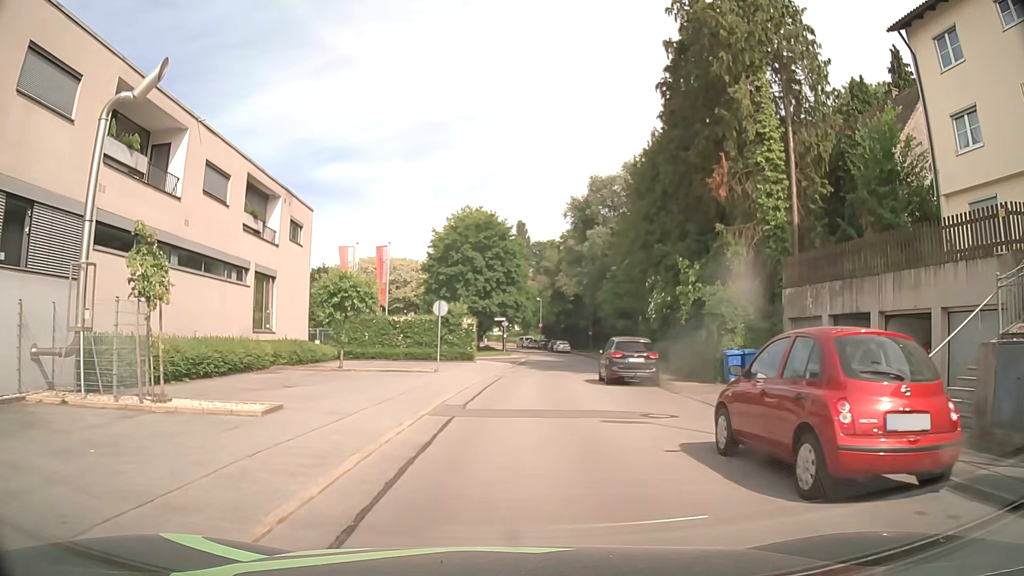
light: Day
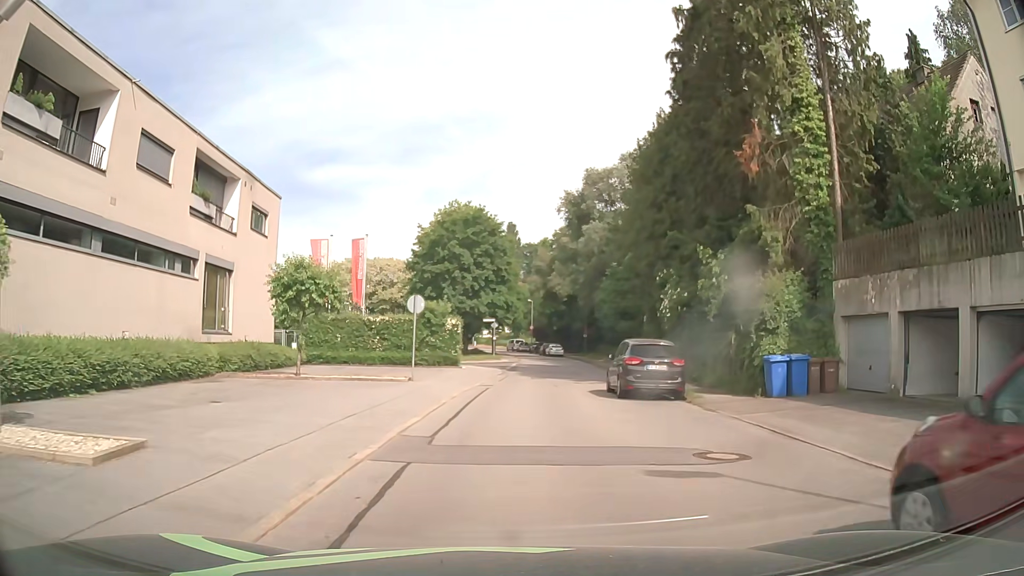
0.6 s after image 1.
(0.0, +4.5) m; +1°
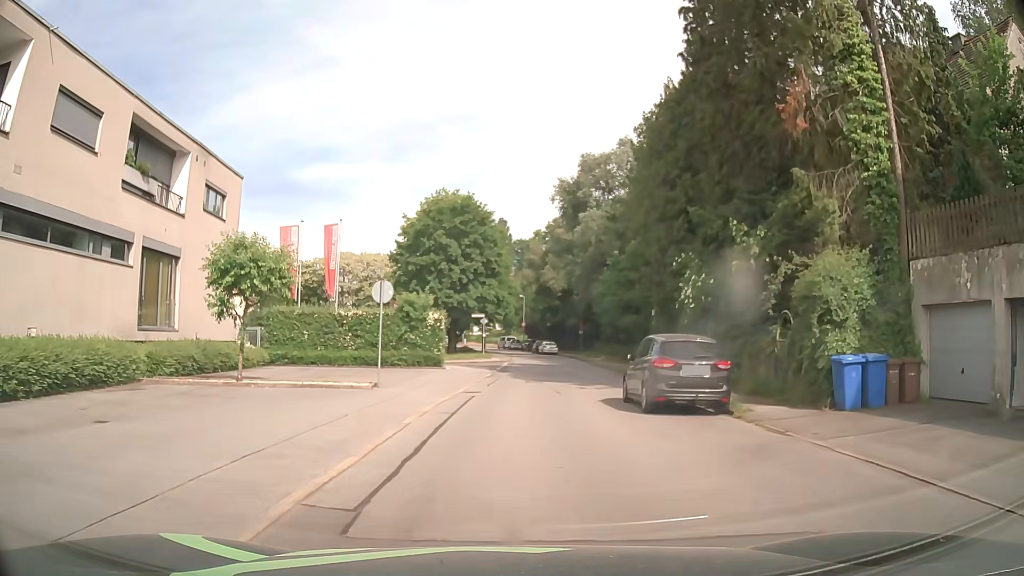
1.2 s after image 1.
(0.0, +4.4) m; 0°
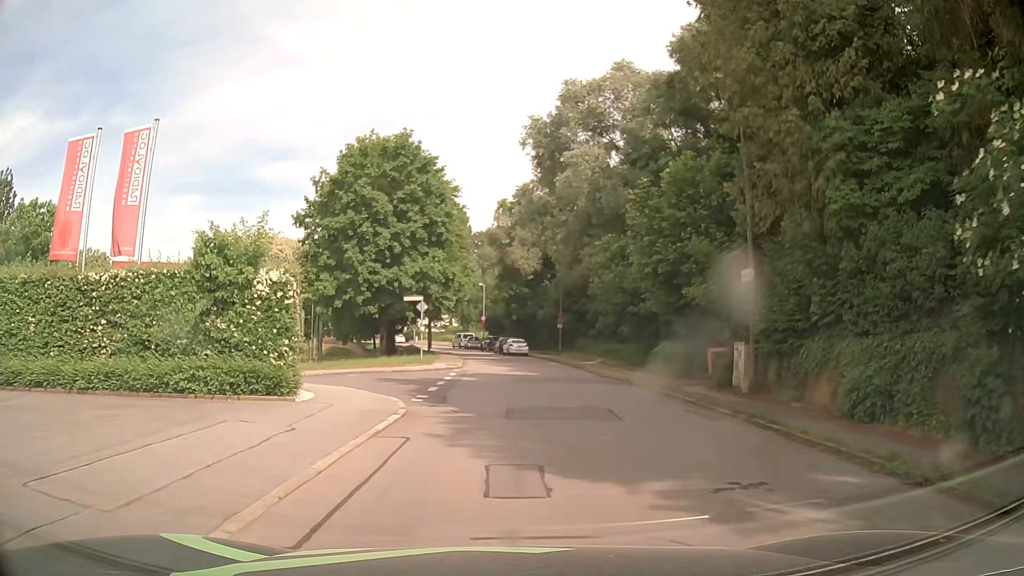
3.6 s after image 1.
(+0.5, +17.8) m; +4°
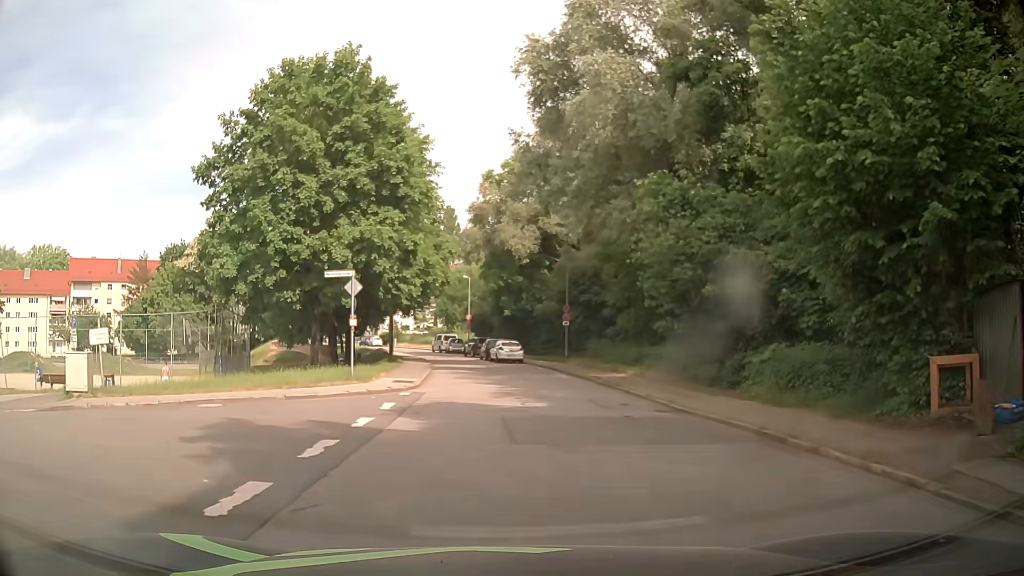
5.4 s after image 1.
(+0.2, +13.4) m; 0°
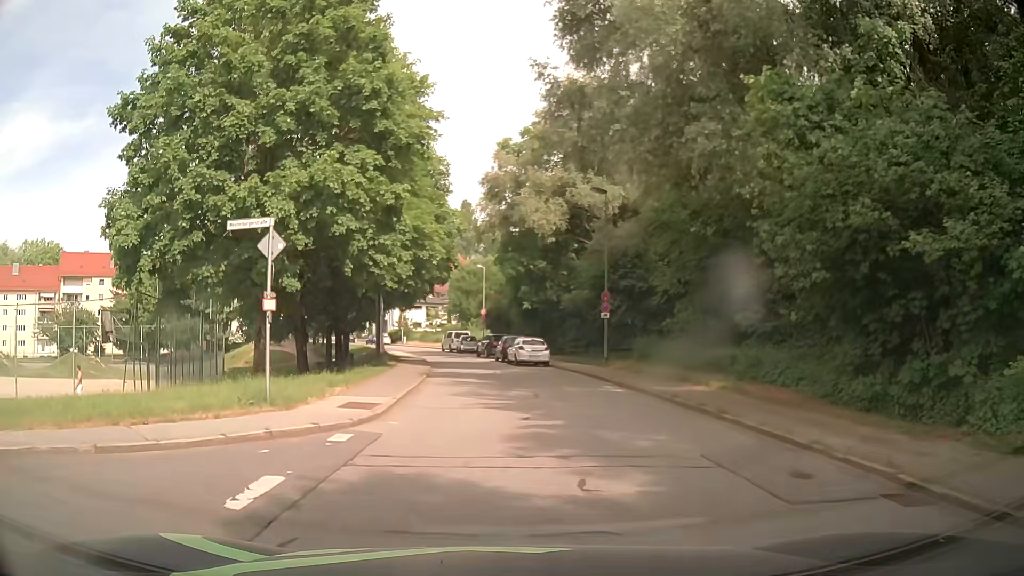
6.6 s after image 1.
(0.0, +8.9) m; -1°
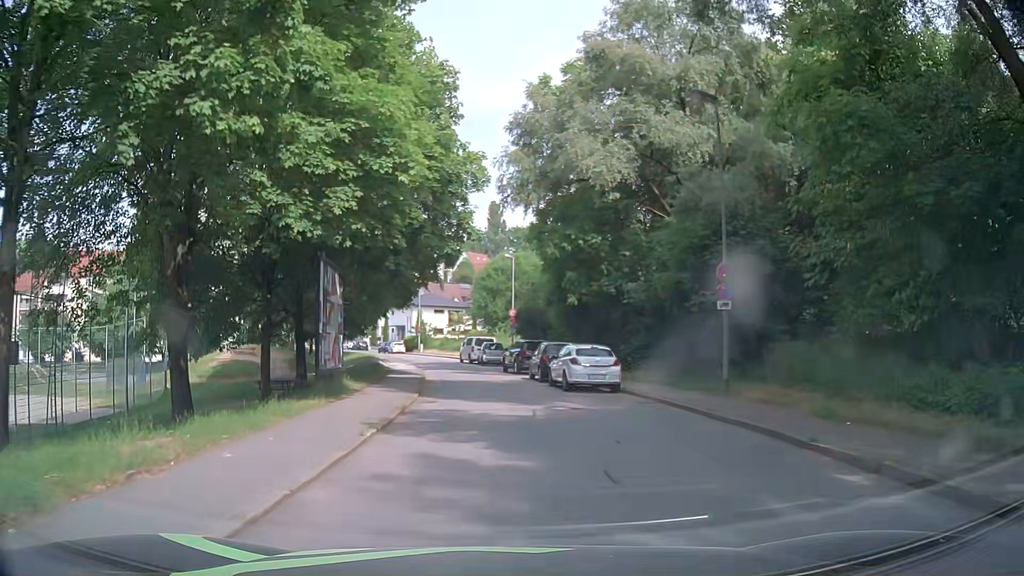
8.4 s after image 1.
(-0.1, +13.4) m; -1°
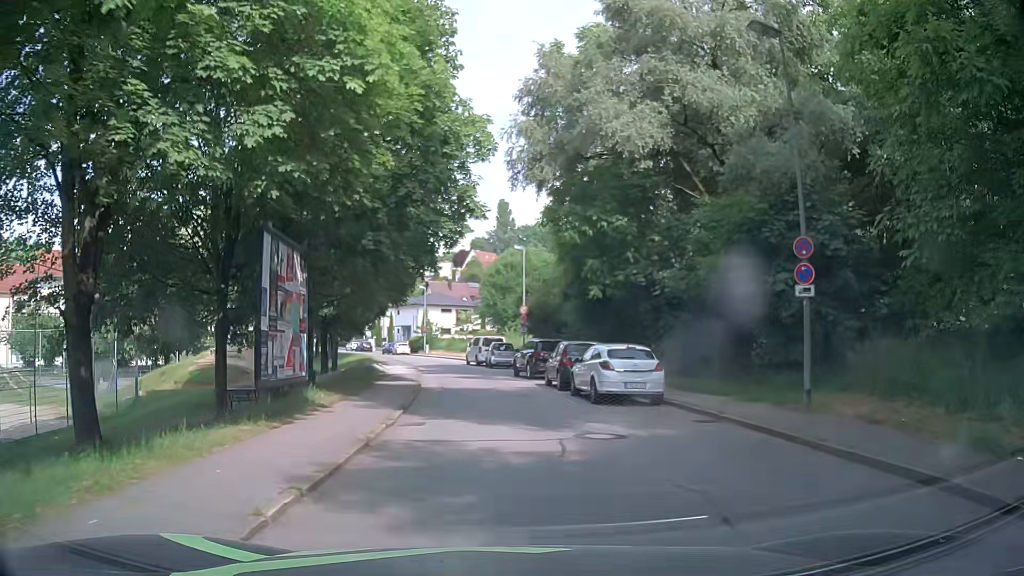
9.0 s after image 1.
(0.0, +4.4) m; -1°
(0, +10) (-1, +20) (-2, +30) (-3, +40) (-5, +50) (-8, +59) (-11, +69) (-14, +78) (-18, +87) (-22, +97) m
